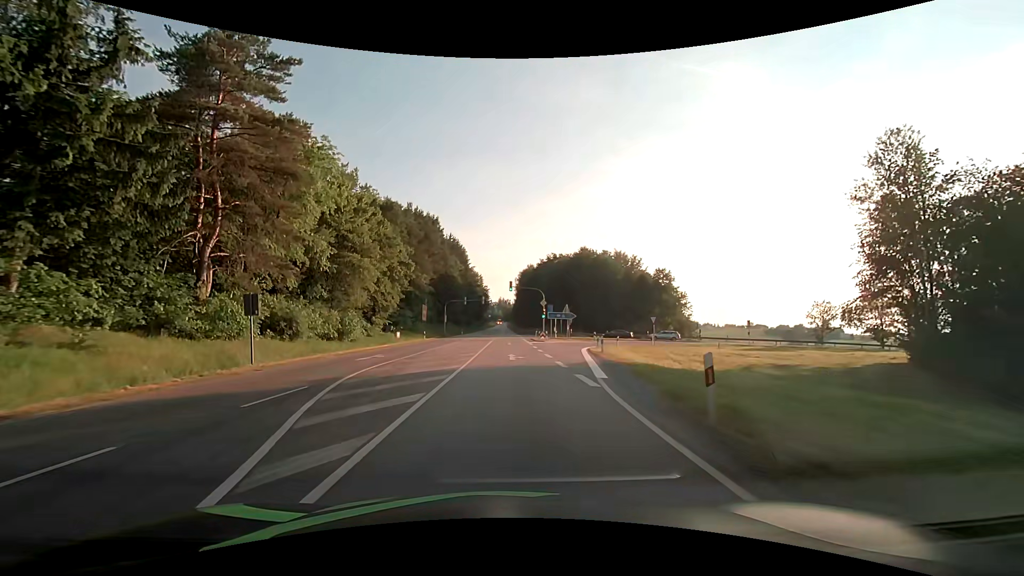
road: primary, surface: asphalt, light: Day
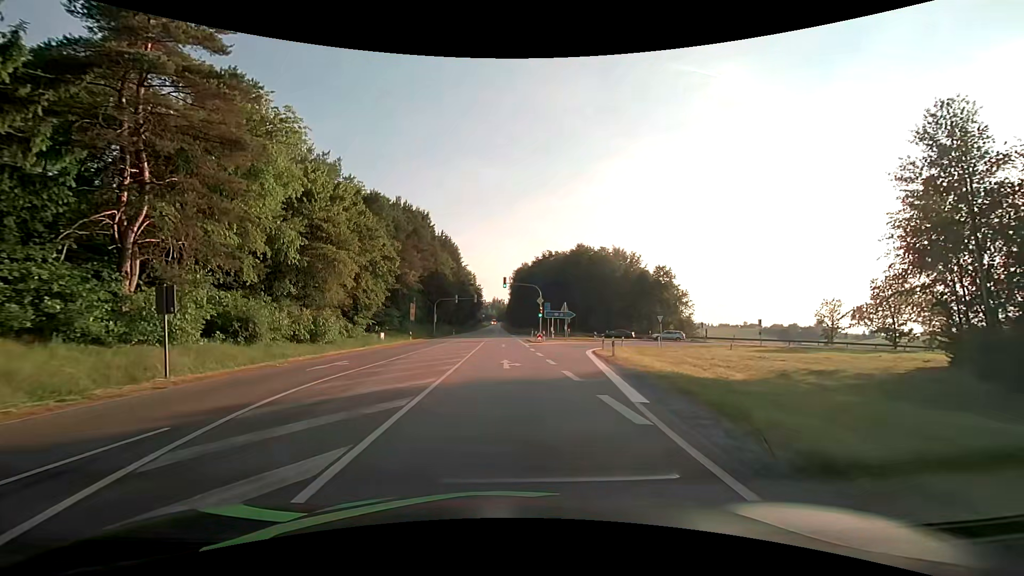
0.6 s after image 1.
(0.0, +4.6) m; +1°
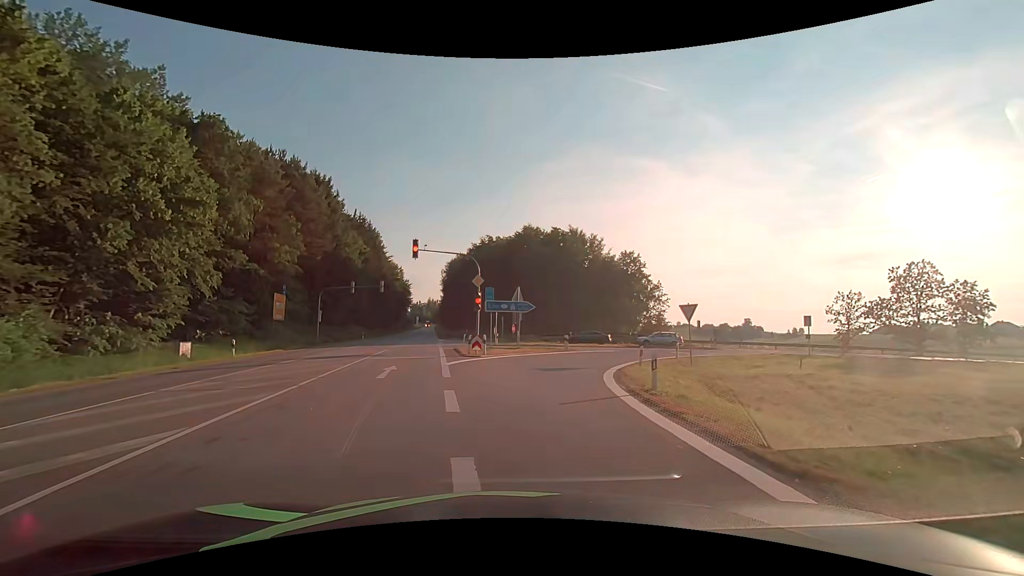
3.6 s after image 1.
(+1.1, +23.0) m; +7°
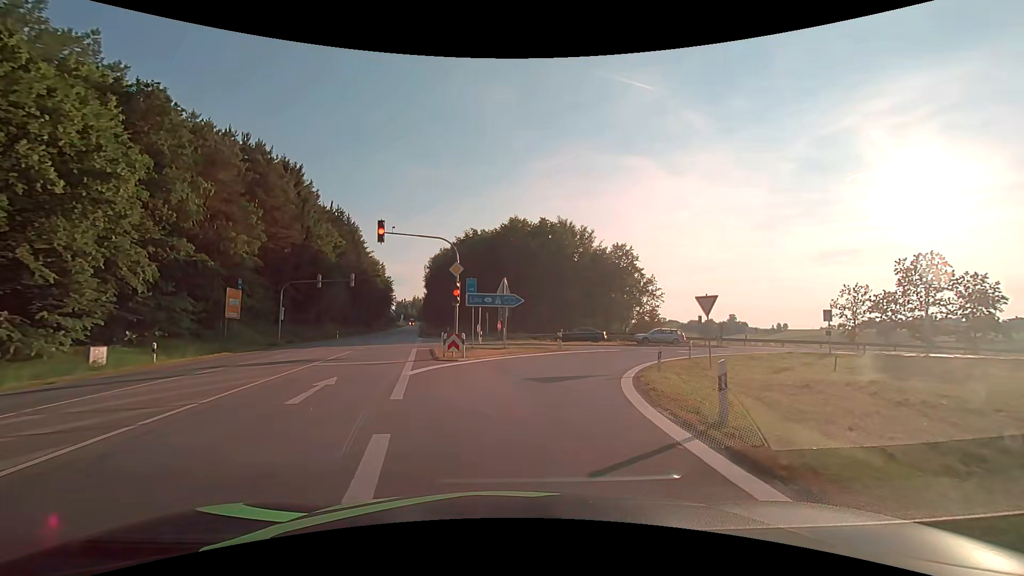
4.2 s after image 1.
(0.0, +4.8) m; +1°
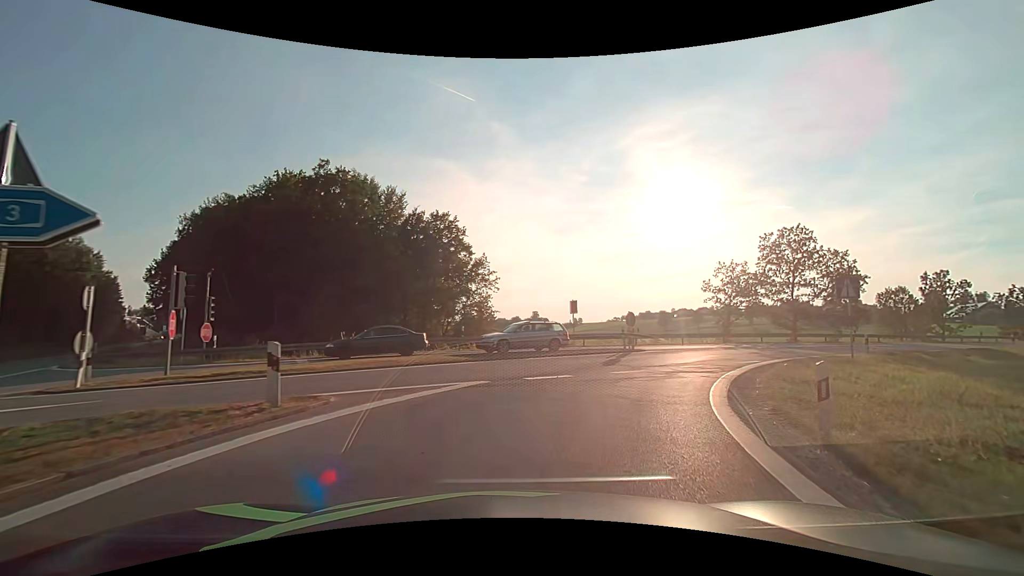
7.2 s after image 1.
(+3.1, +22.4) m; +21°
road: motorway_link
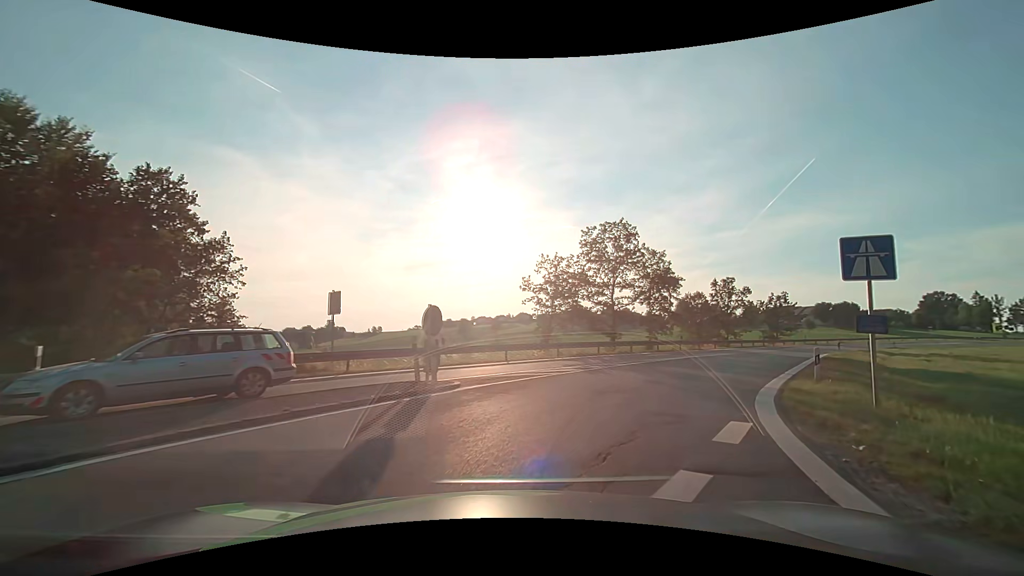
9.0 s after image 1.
(+2.4, +12.8) m; +22°
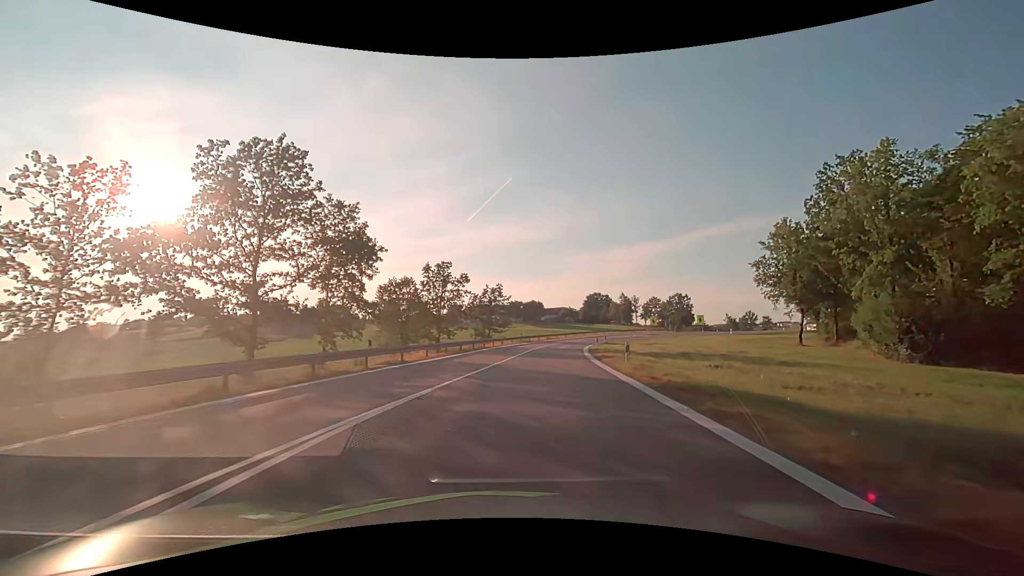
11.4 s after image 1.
(+6.4, +18.8) m; +33°
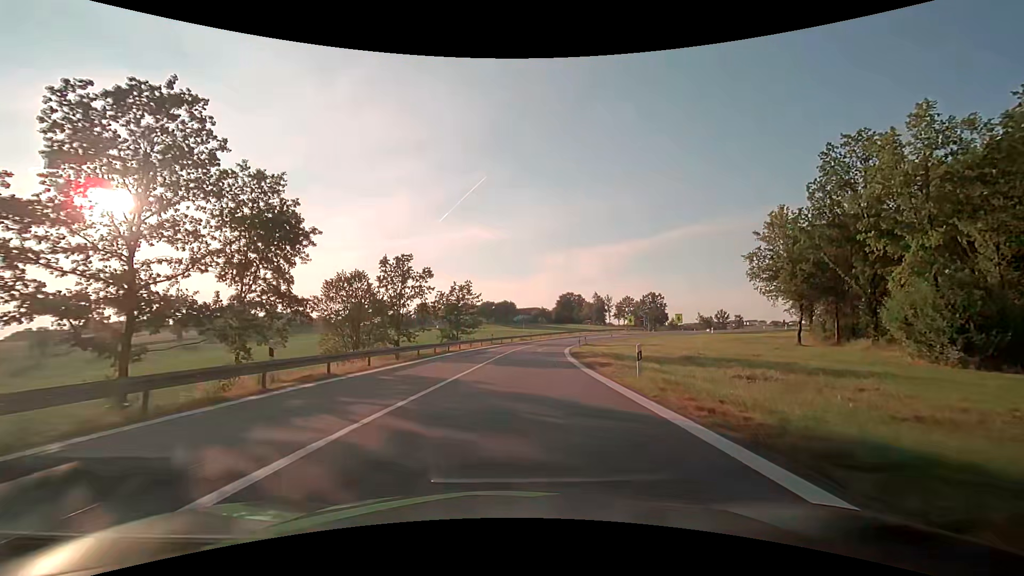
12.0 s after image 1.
(+0.2, +6.0) m; +3°
(0, +10) (+1, +20) (+2, +30) (+3, +40) (+4, +50) (+7, +59) (+11, +69) (+16, +77) (+24, +84) (+32, +89) m
